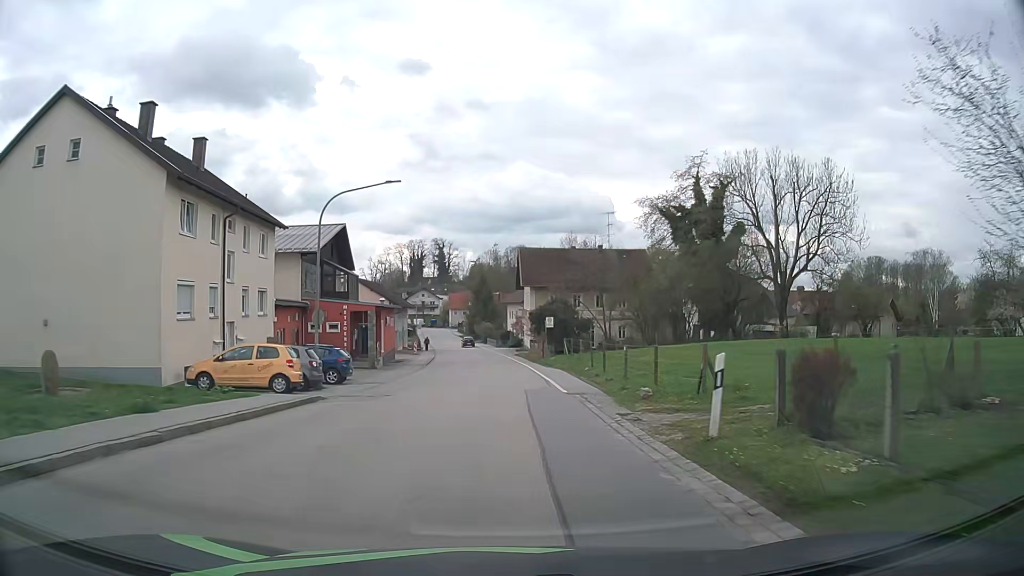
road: secondary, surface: asphalt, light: Day
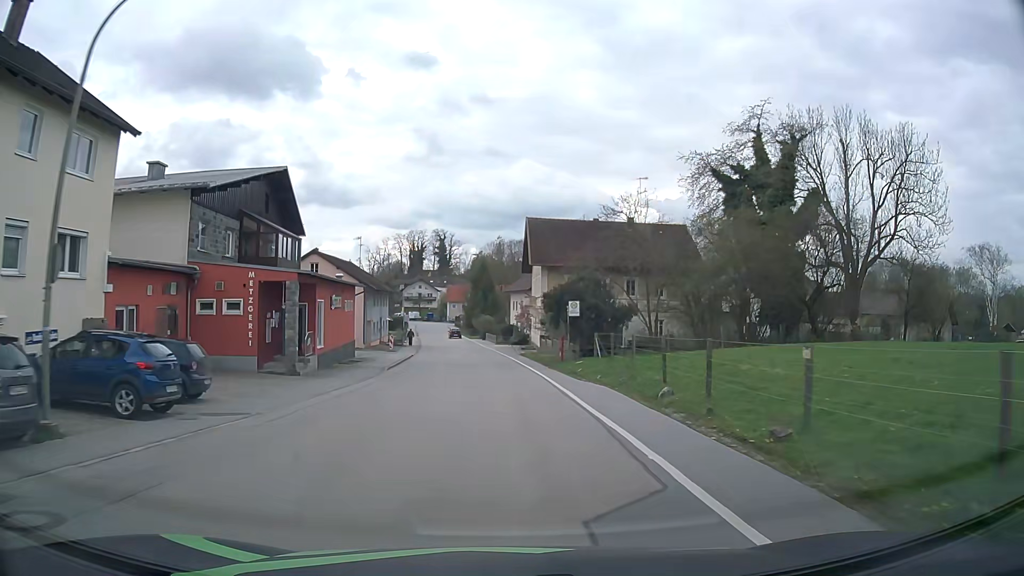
(+0.1, +15.9) m; 0°
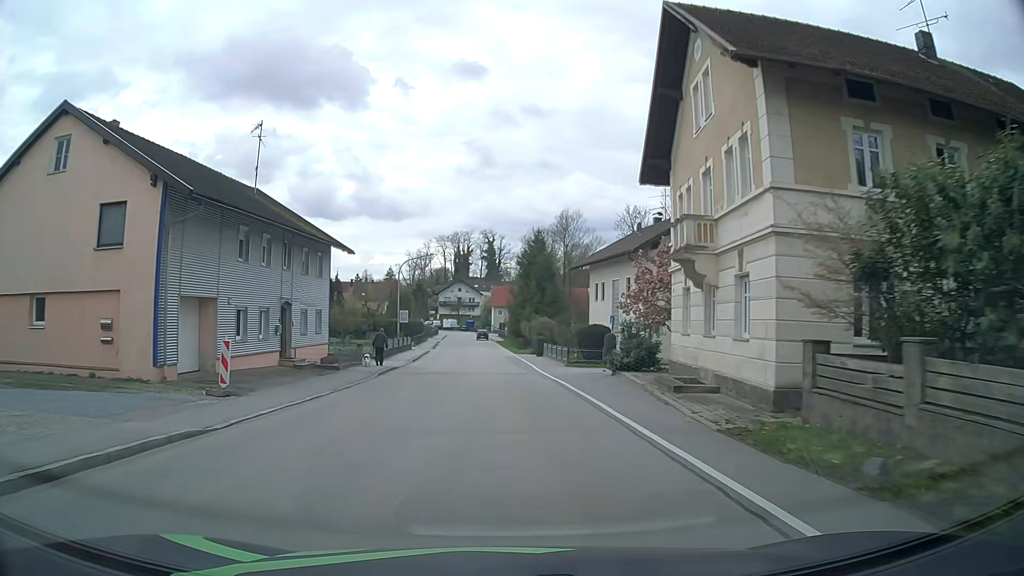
(-1.4, +39.8) m; -4°
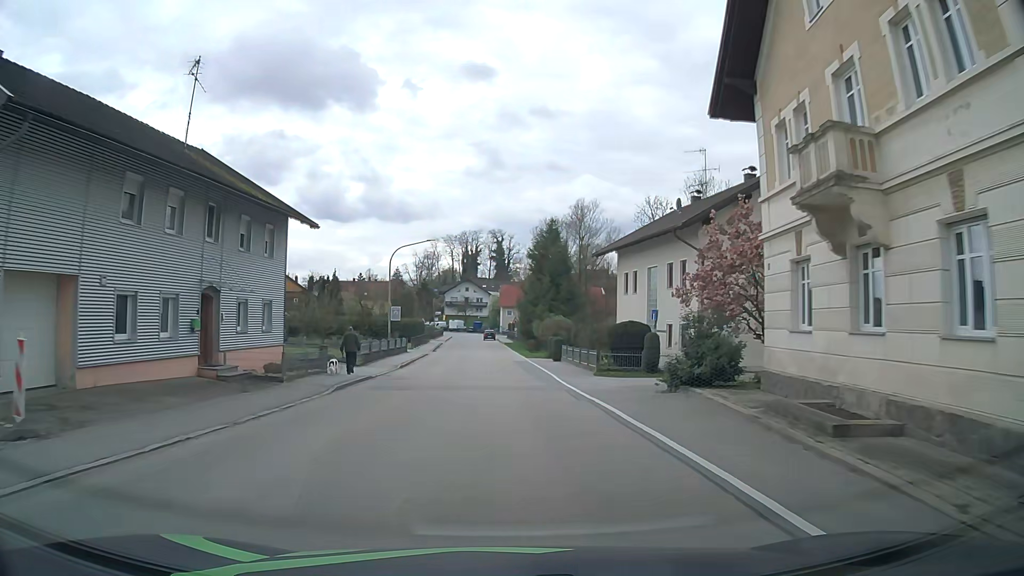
(-0.1, +8.0) m; -1°
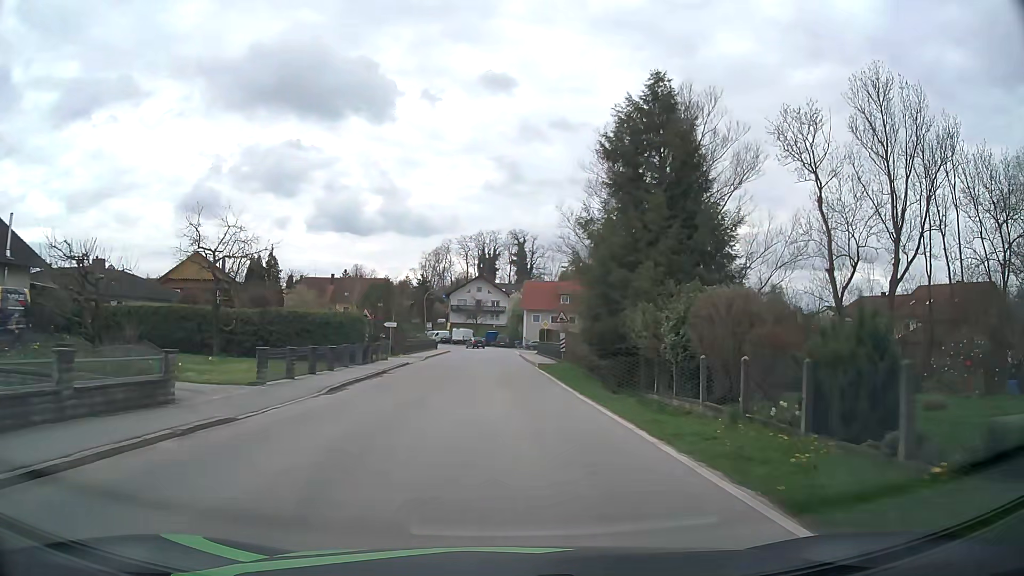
(-0.9, +40.8) m; -2°
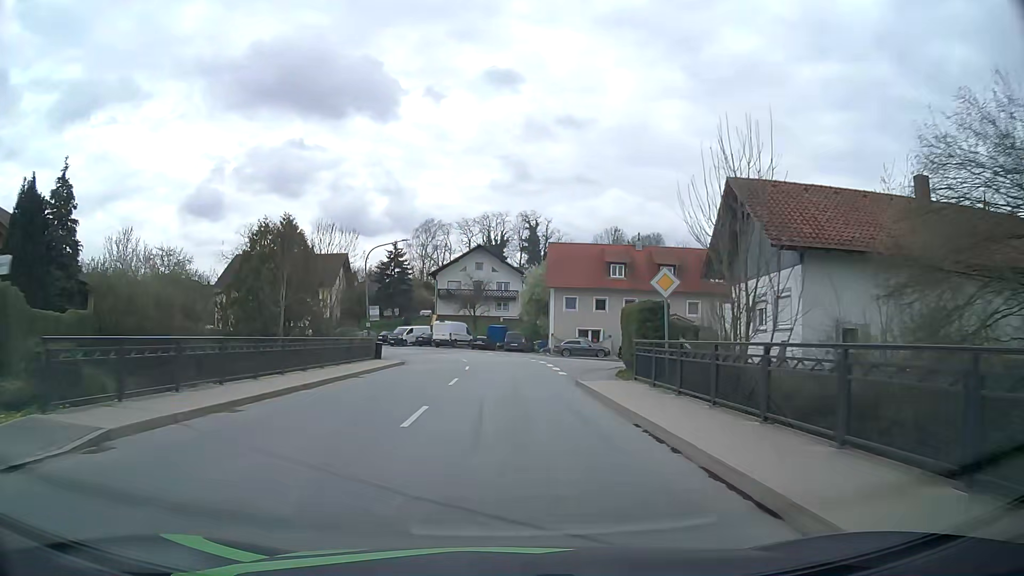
(-0.4, +40.3) m; -1°
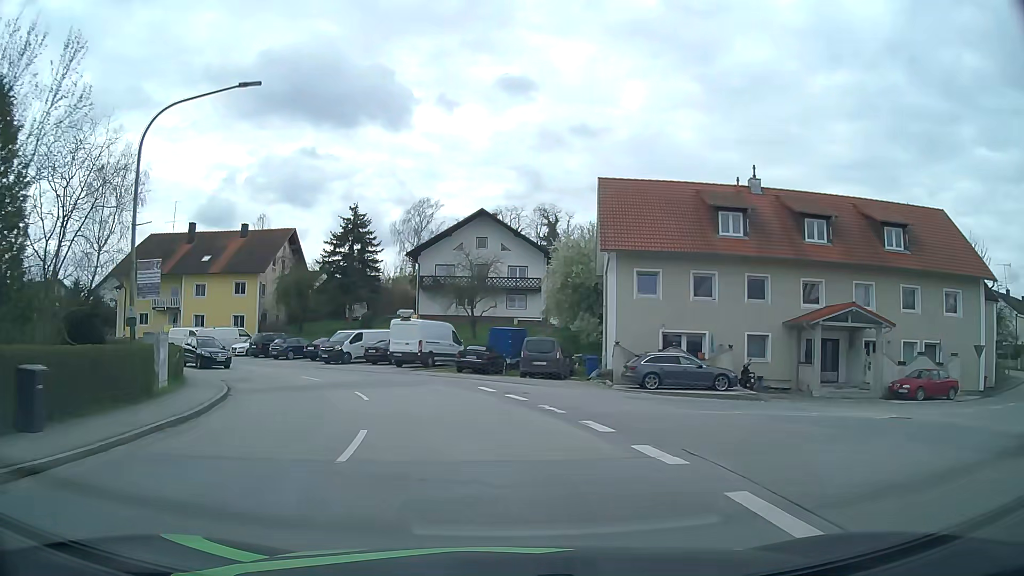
(-0.1, +29.2) m; -1°
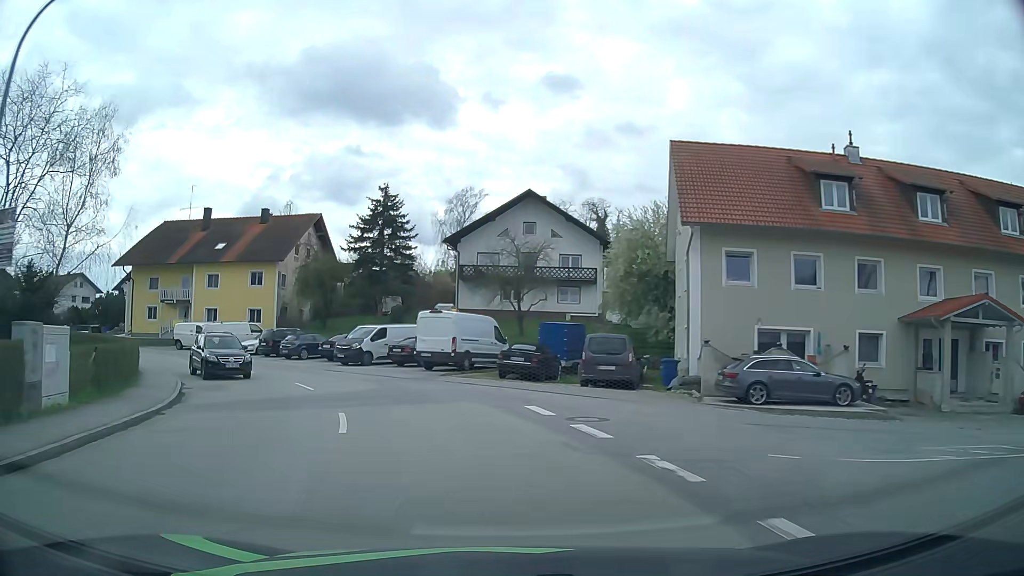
(-0.2, +6.7) m; -4°
(-1, +10) (-4, +19) (-9, +28) (-16, +35) (-25, +41) (-33, +46) (-41, +52) (-48, +60) (-51, +69) (-54, +78) m
